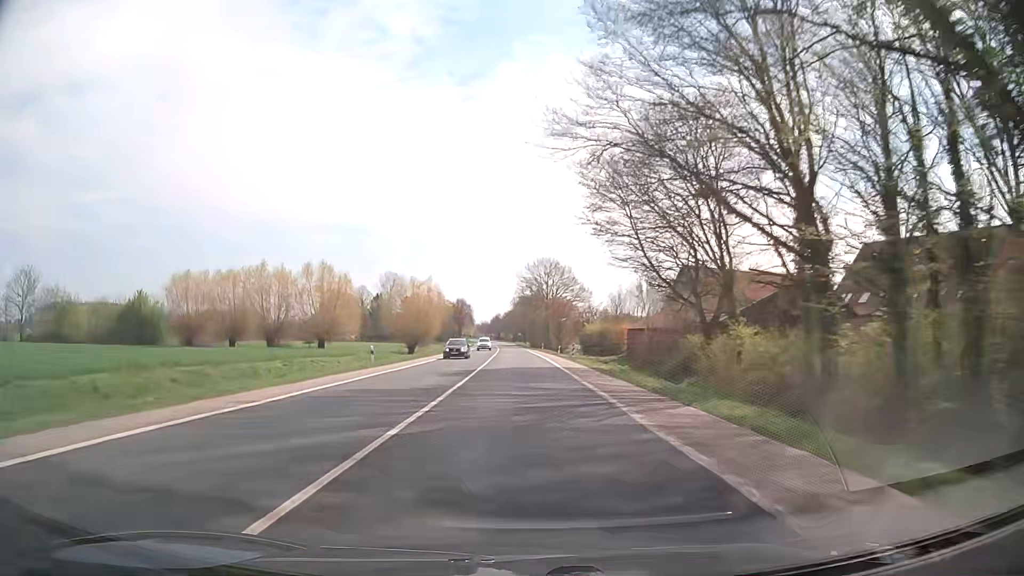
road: secondary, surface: asphalt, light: Day
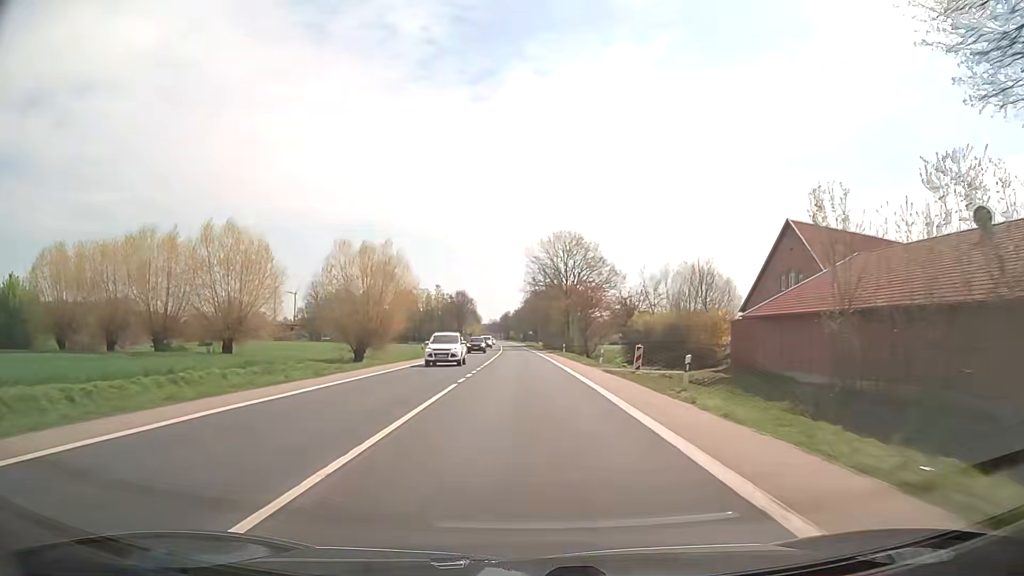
(-0.2, +31.5) m; -1°
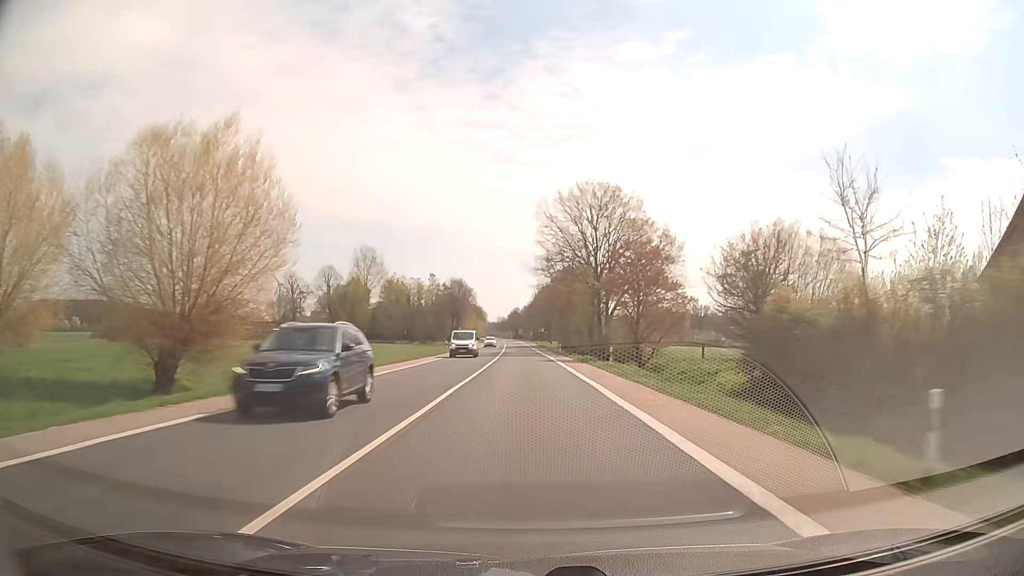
(-0.2, +31.5) m; -1°
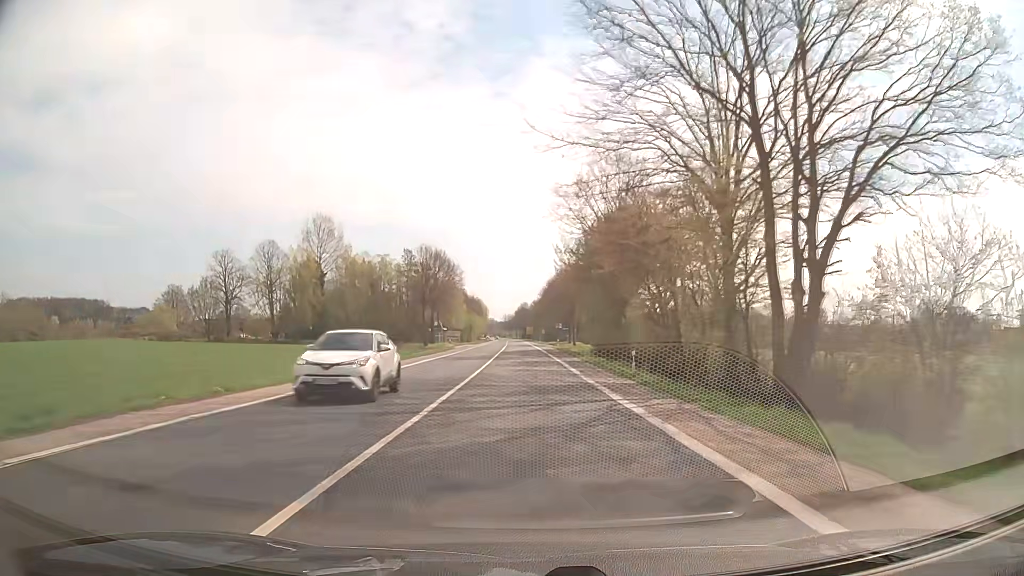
(-0.3, +47.4) m; -1°
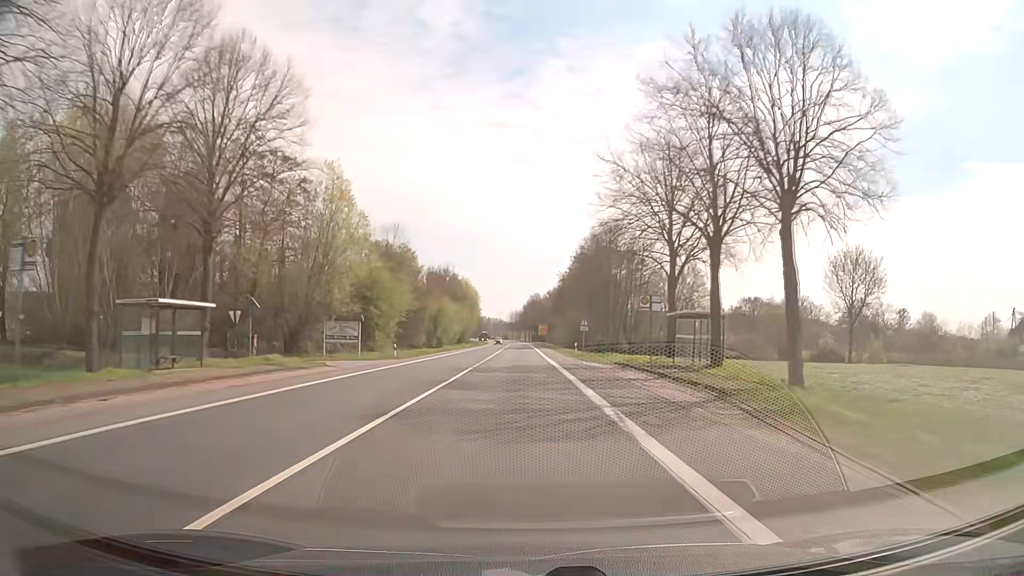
(-0.3, +78.0) m; -1°
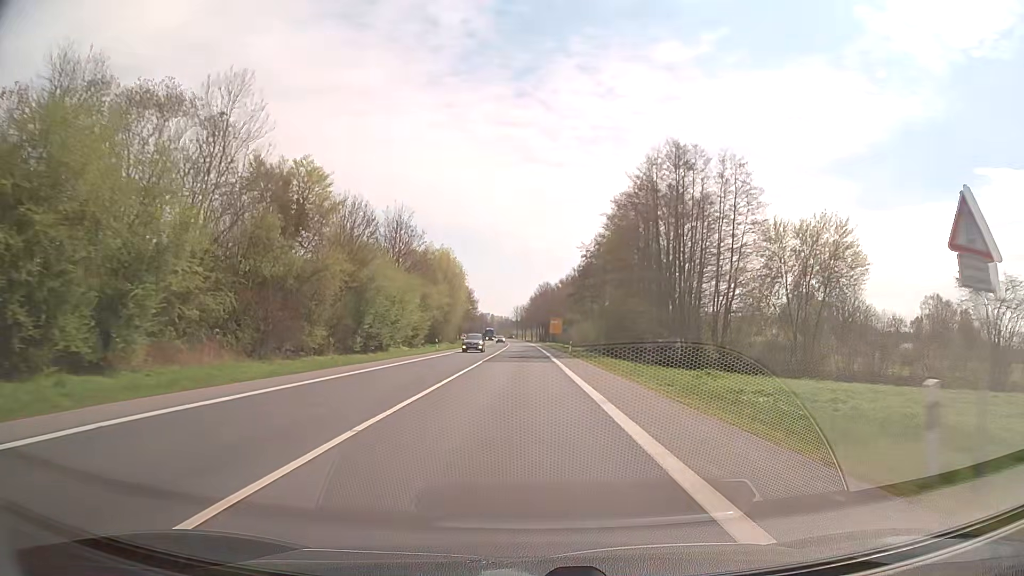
(-0.4, +44.6) m; -1°
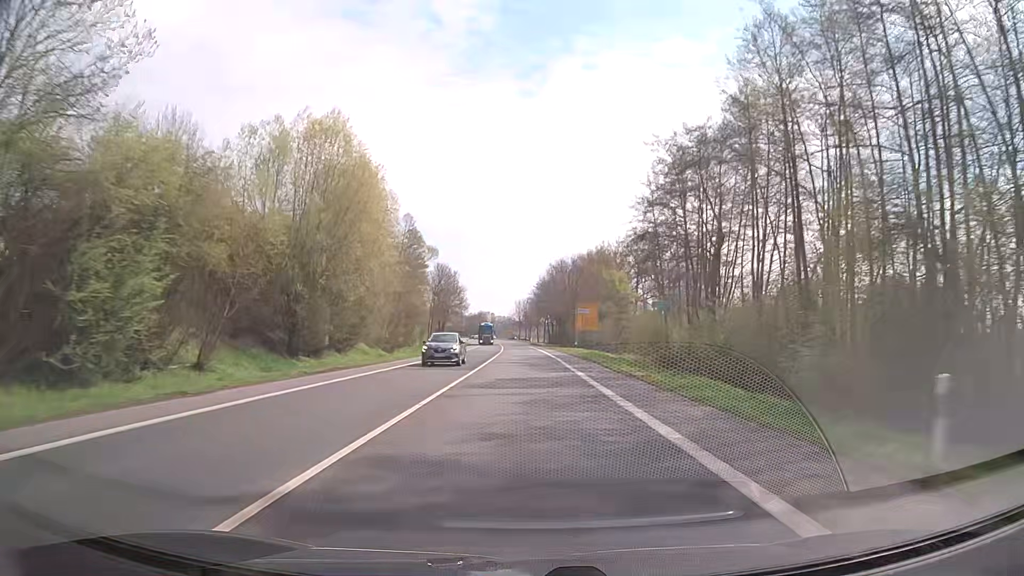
(-0.4, +56.9) m; 0°
